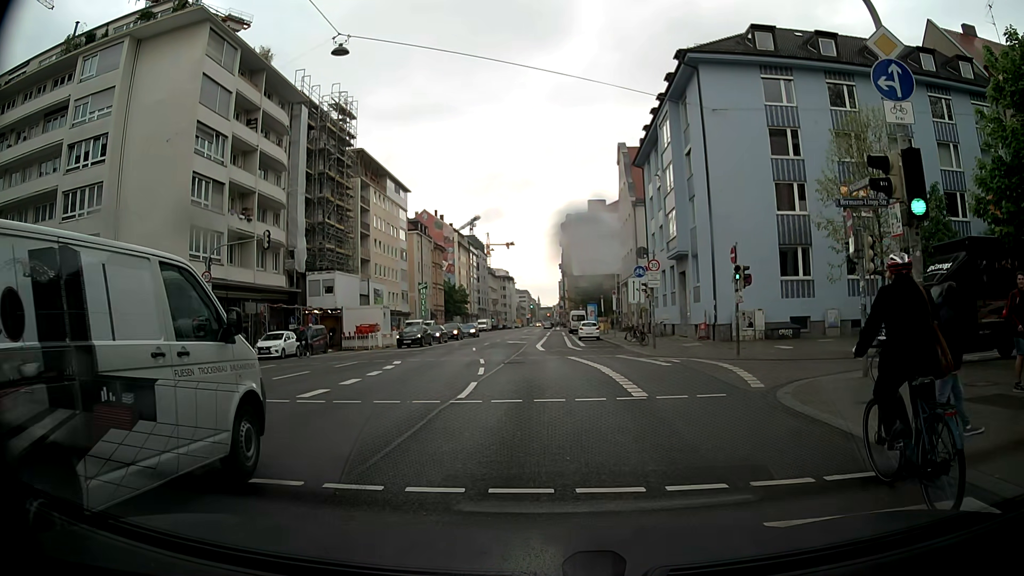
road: secondary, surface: asphalt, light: Day
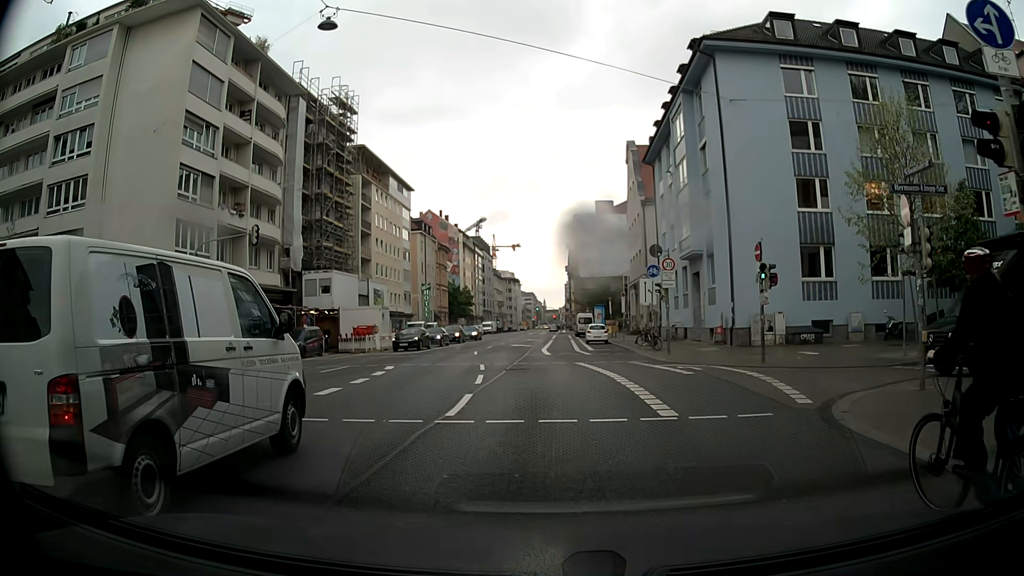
(0.0, +2.4) m; -1°
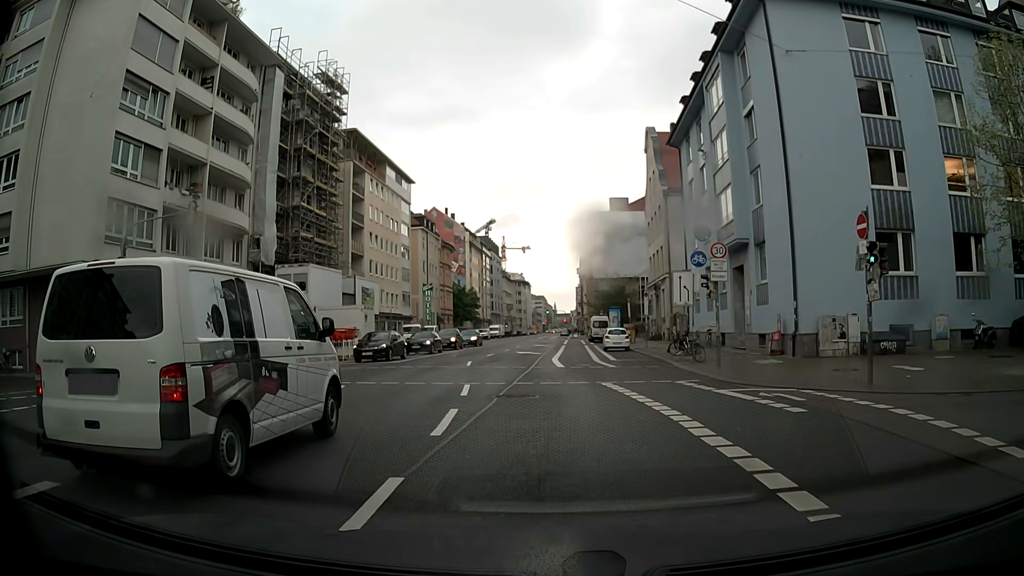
(+0.1, +7.5) m; 0°
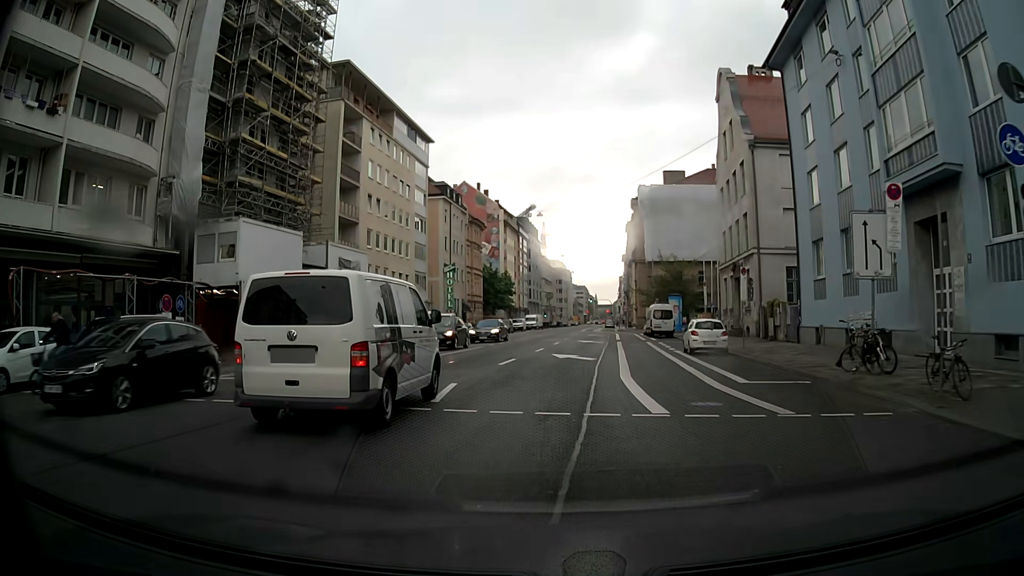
(-0.6, +15.4) m; -4°
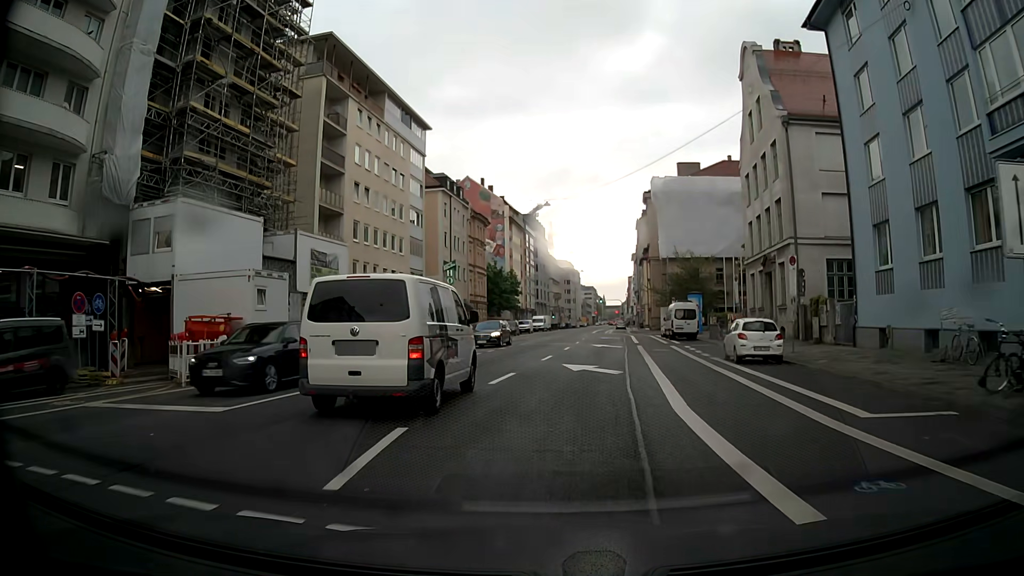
(0.0, +5.9) m; -1°
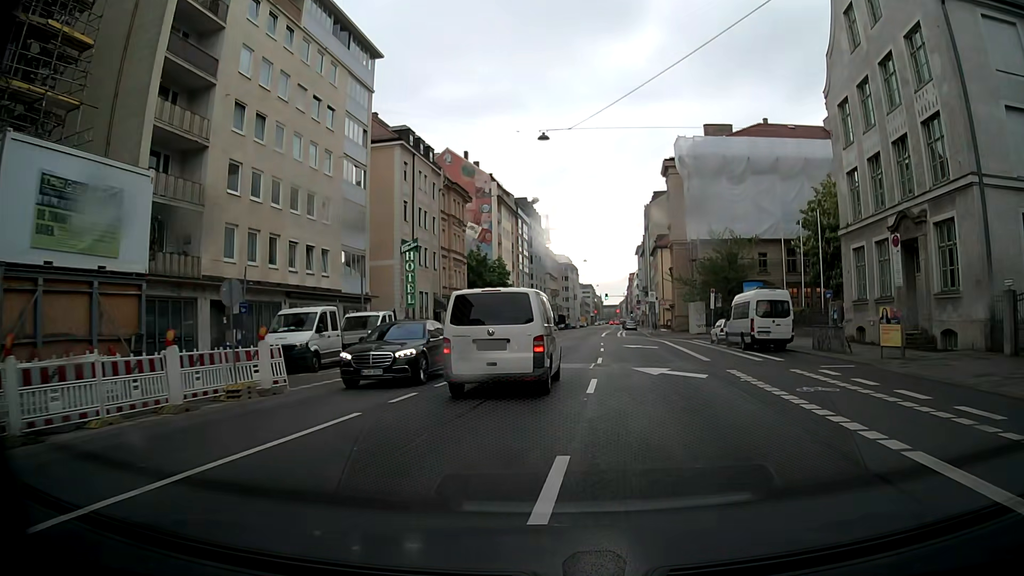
(0.0, +19.6) m; 0°
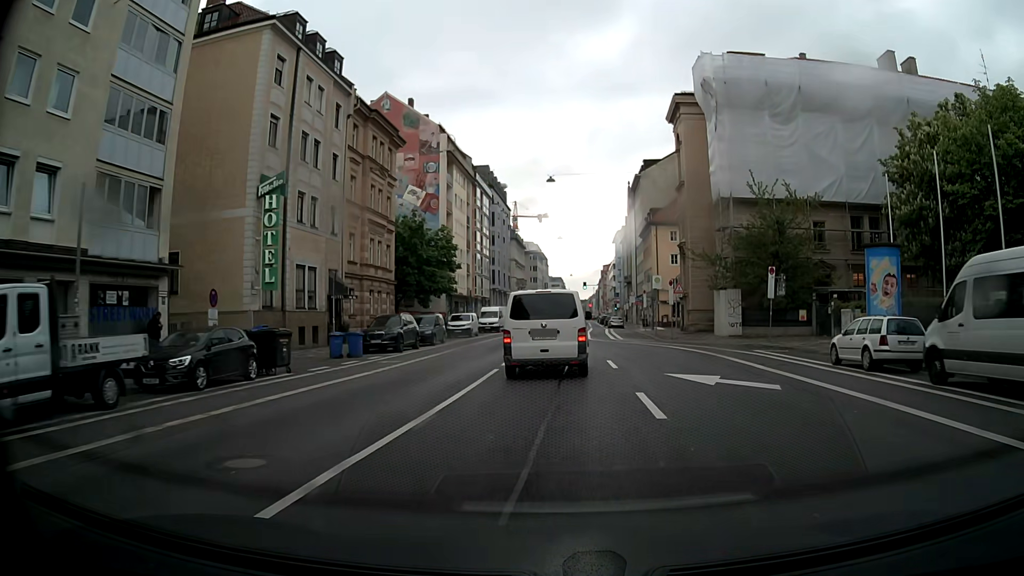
(+0.6, +22.1) m; +3°
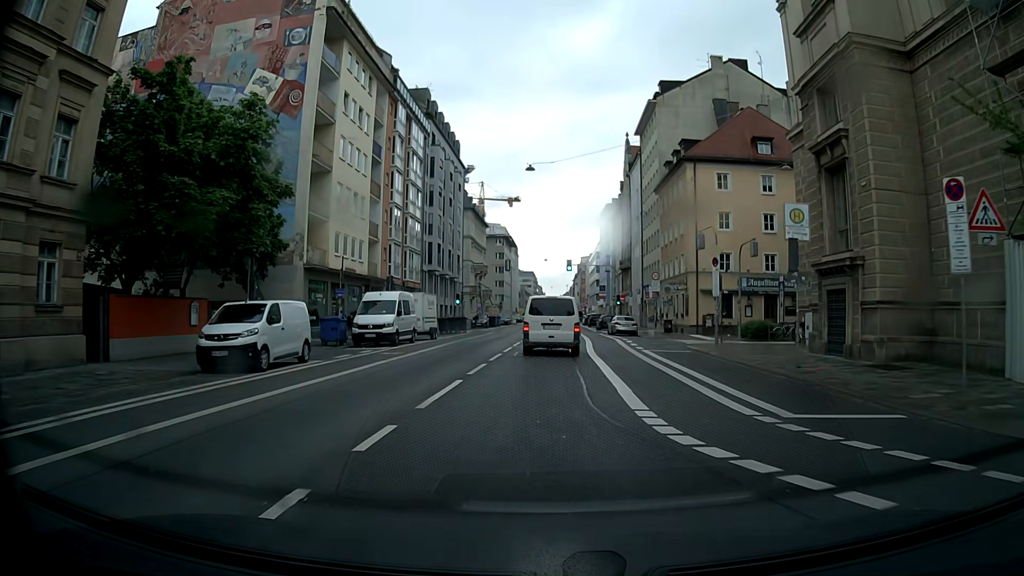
(+0.9, +34.3) m; +3°
(0, +10) (0, +20) (0, +30) (0, +40) (+1, +50) (+1, +60) (+1, +70) (+1, +80) (+1, +90) (+2, +100) m
